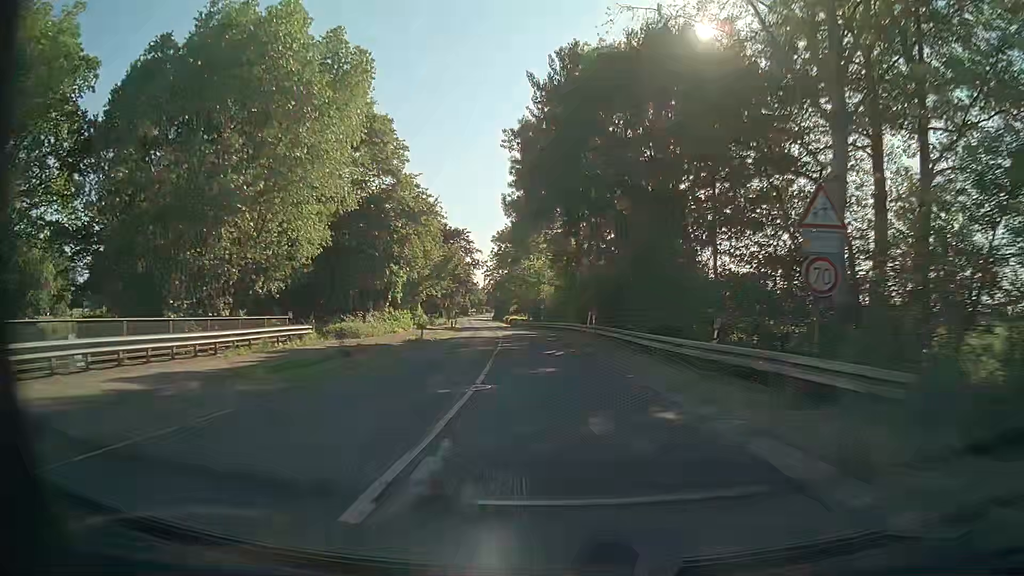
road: secondary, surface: asphalt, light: Day
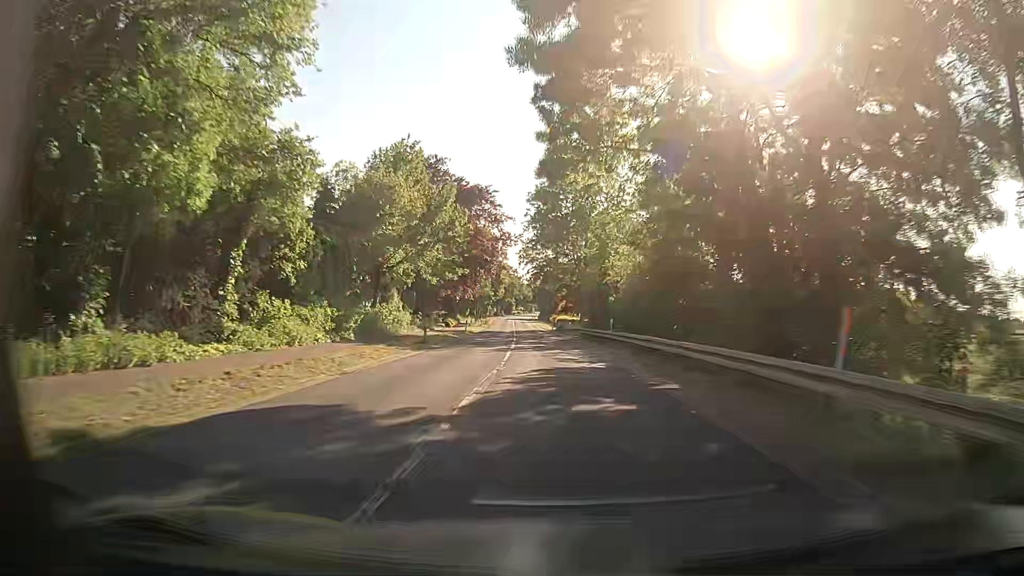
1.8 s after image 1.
(-1.9, +33.4) m; -5°
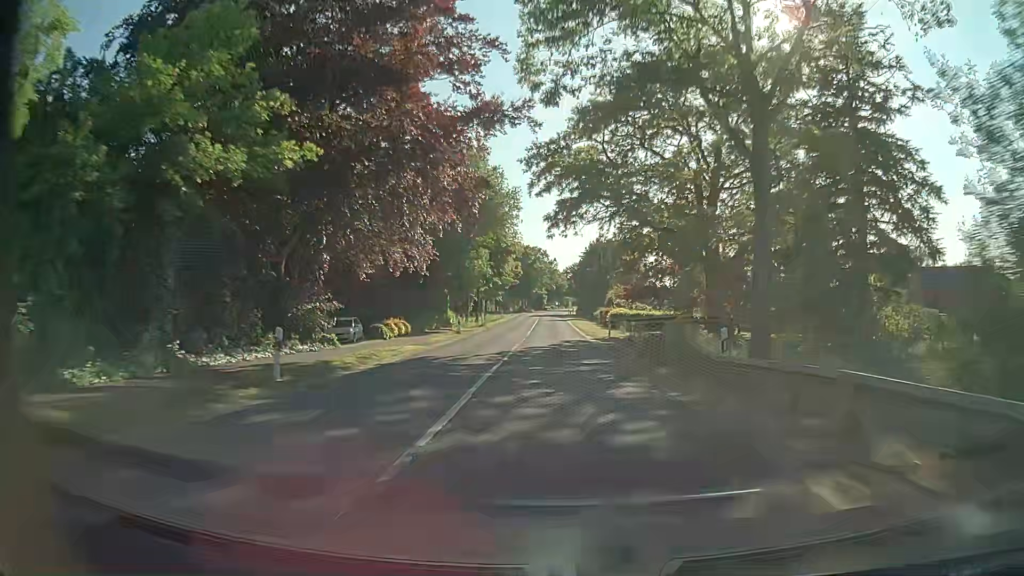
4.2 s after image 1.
(-1.3, +44.7) m; -3°
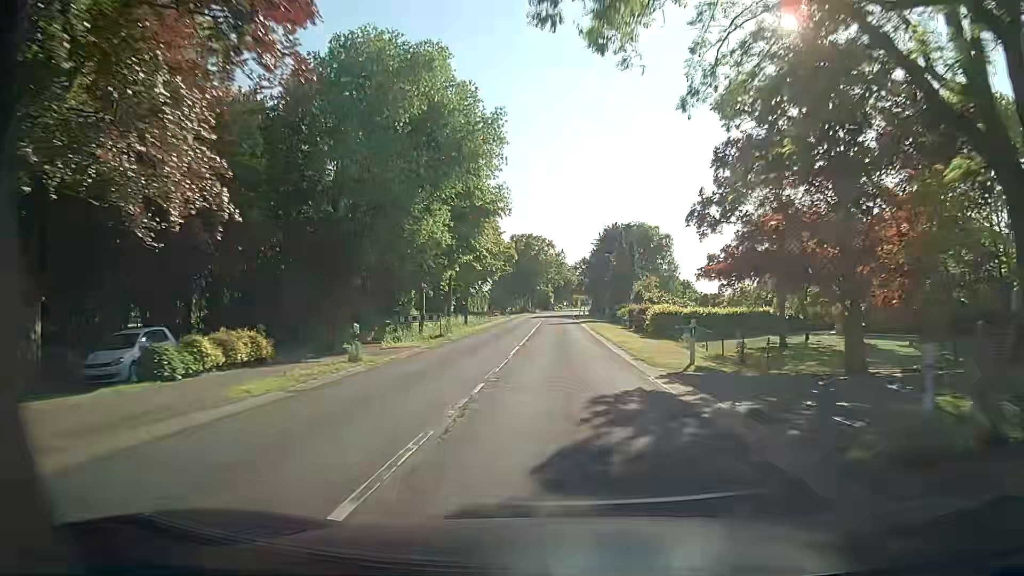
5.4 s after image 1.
(-0.1, +22.4) m; -1°
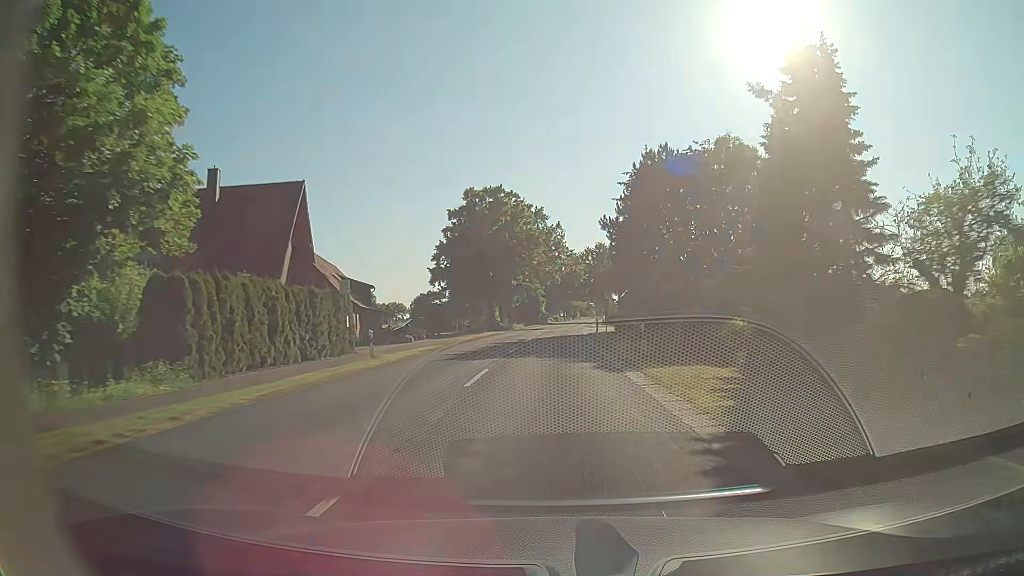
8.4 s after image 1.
(+0.2, +55.6) m; 0°
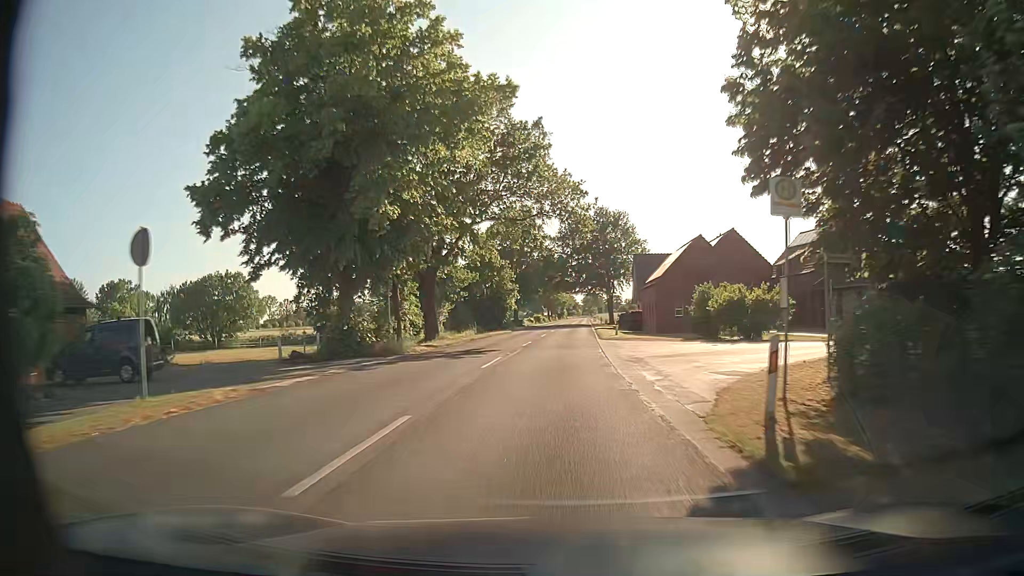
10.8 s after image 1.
(+0.5, +44.3) m; +2°
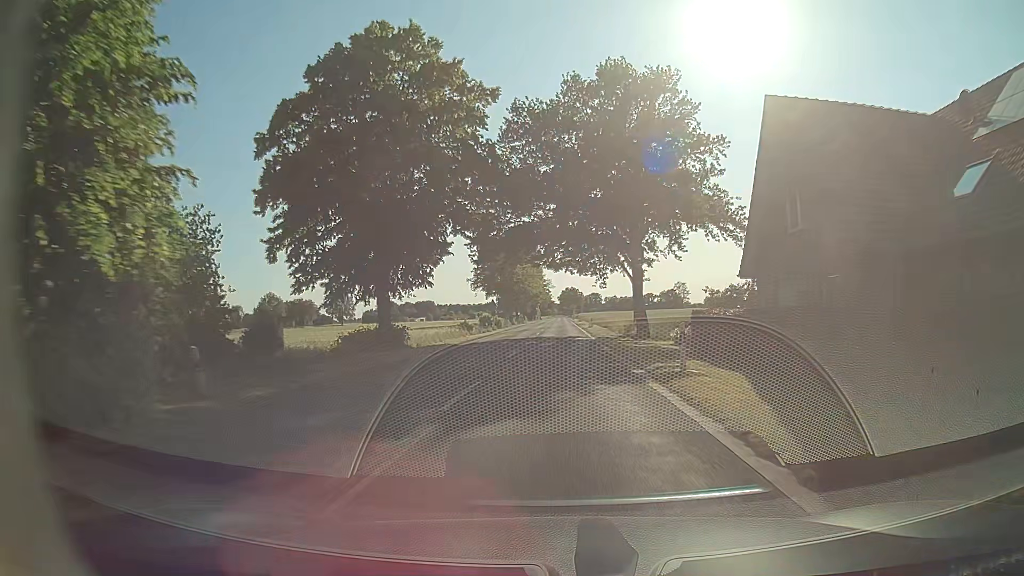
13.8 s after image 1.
(+1.1, +55.4) m; +2°
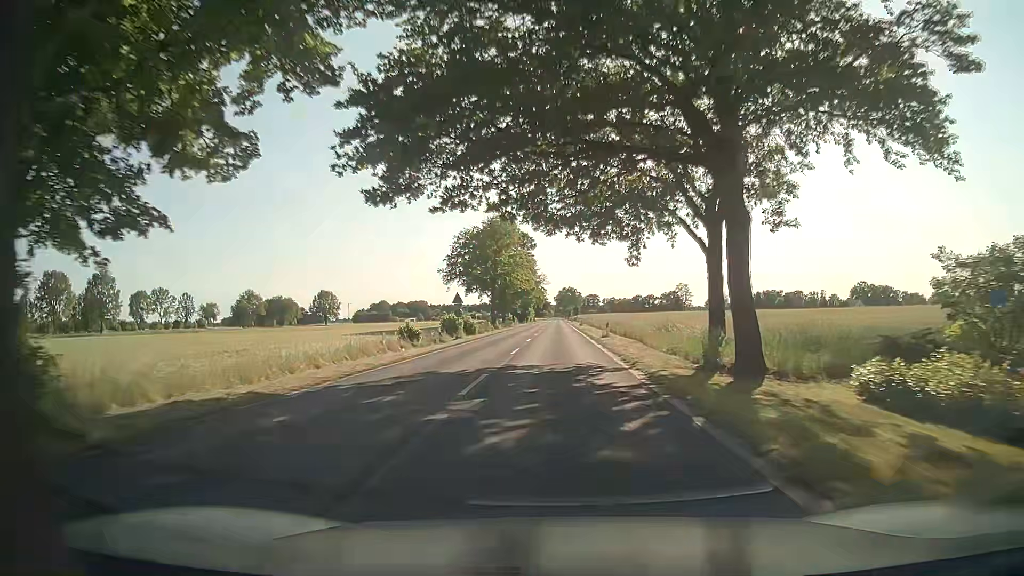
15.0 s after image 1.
(0.0, +22.2) m; 0°
